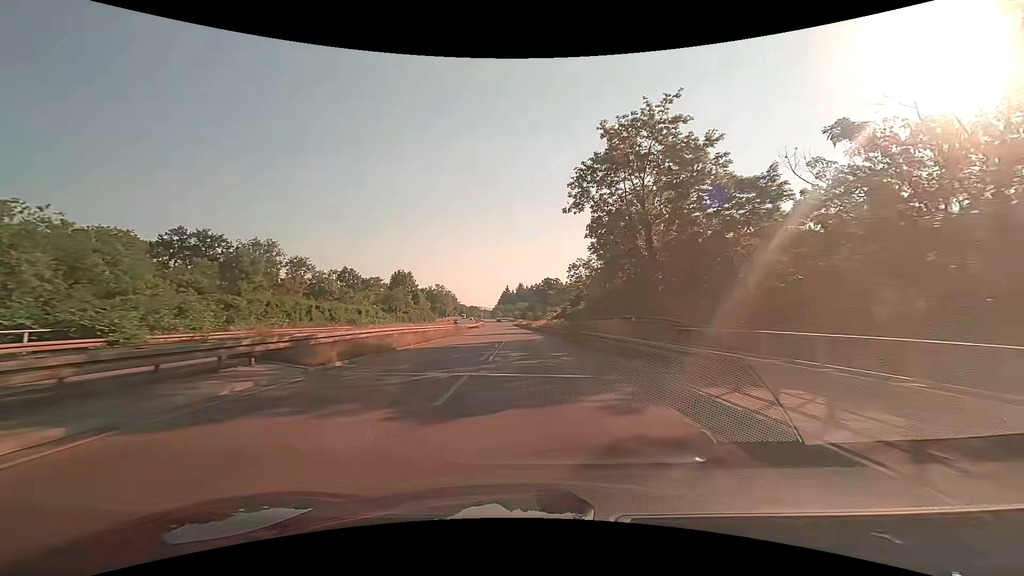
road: trunk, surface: asphalt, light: Day
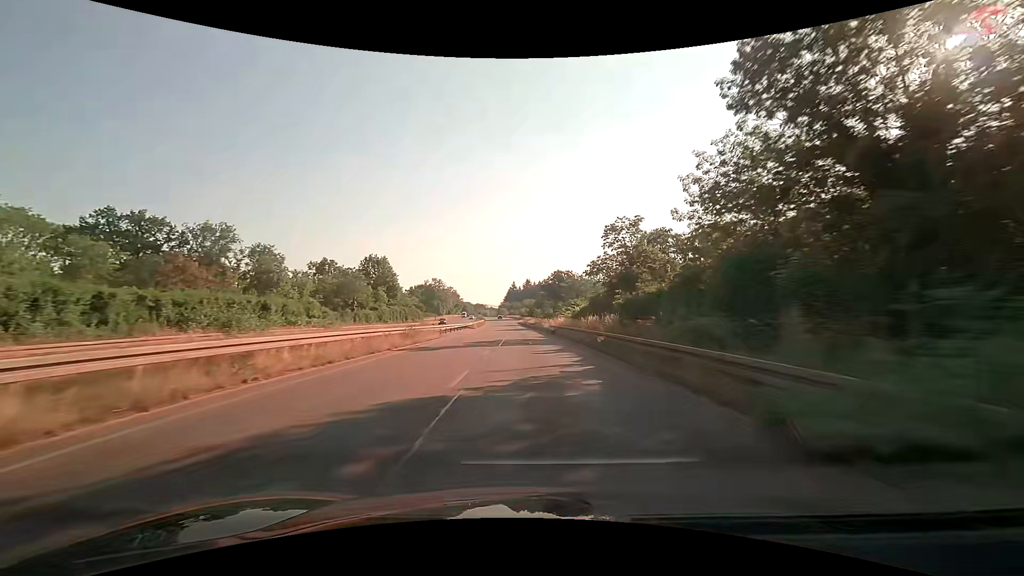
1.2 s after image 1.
(-0.2, +24.8) m; -1°
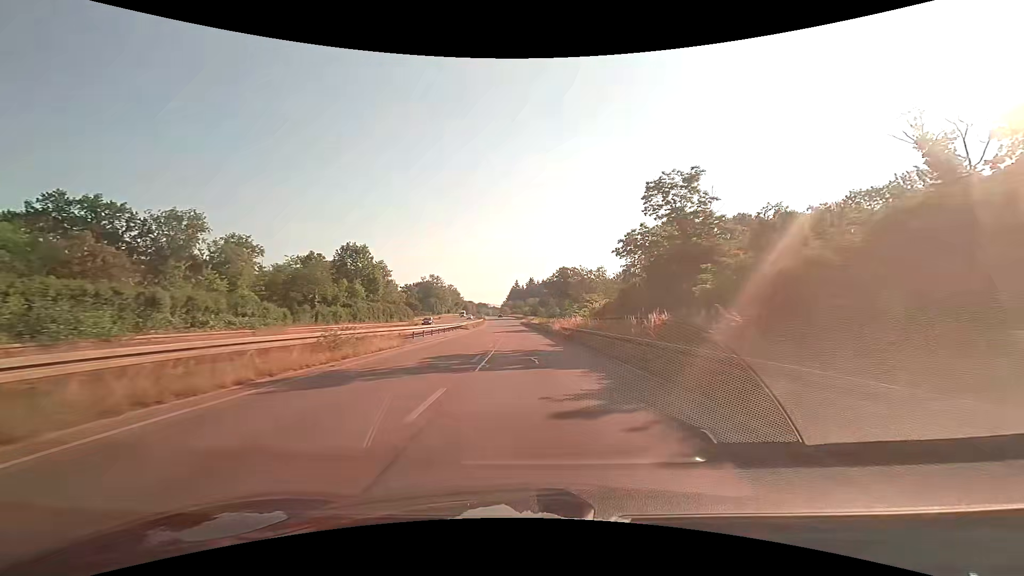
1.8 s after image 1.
(-0.1, +12.4) m; -1°
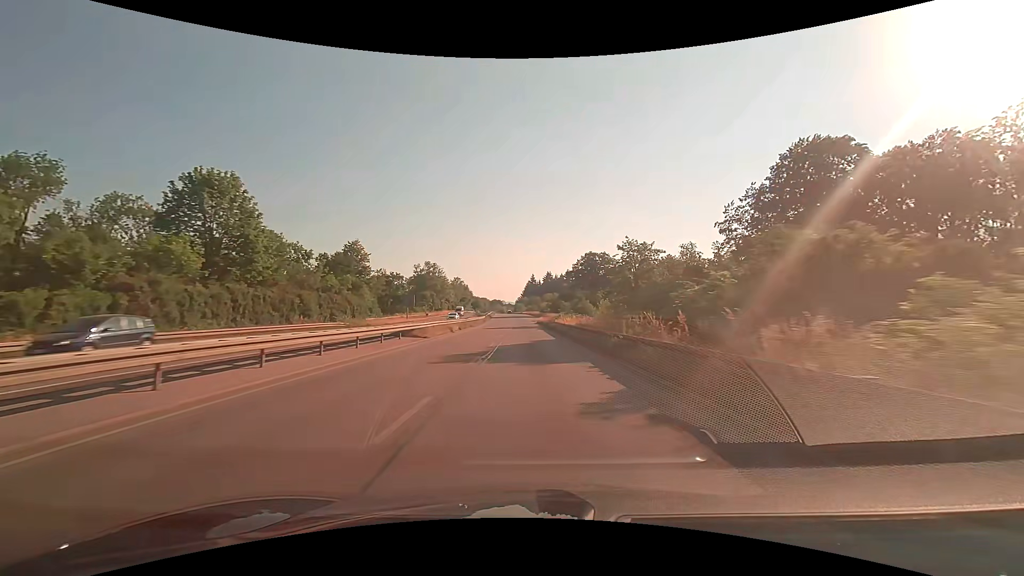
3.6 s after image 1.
(-0.5, +37.1) m; -2°
